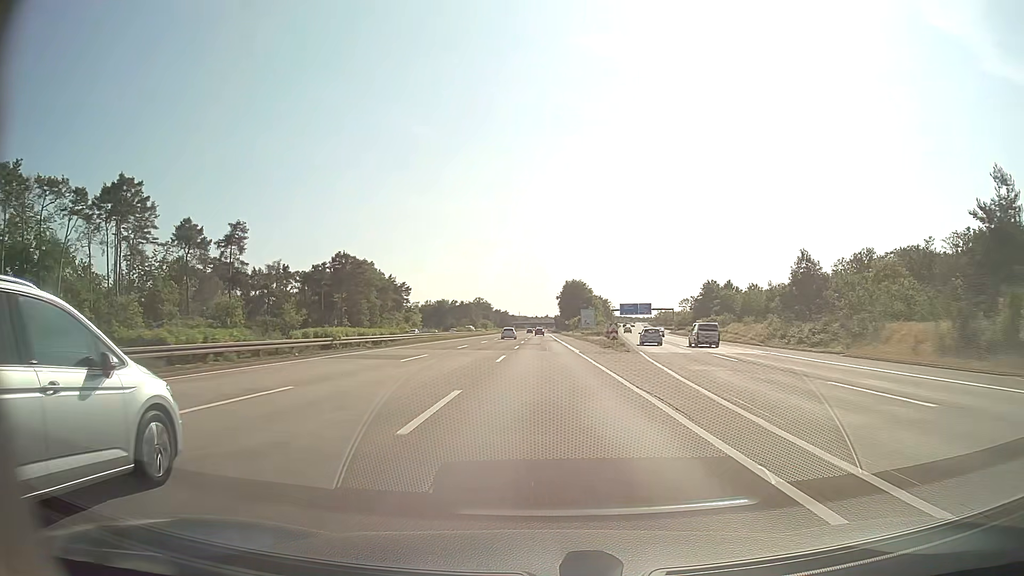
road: motorway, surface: asphalt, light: Day
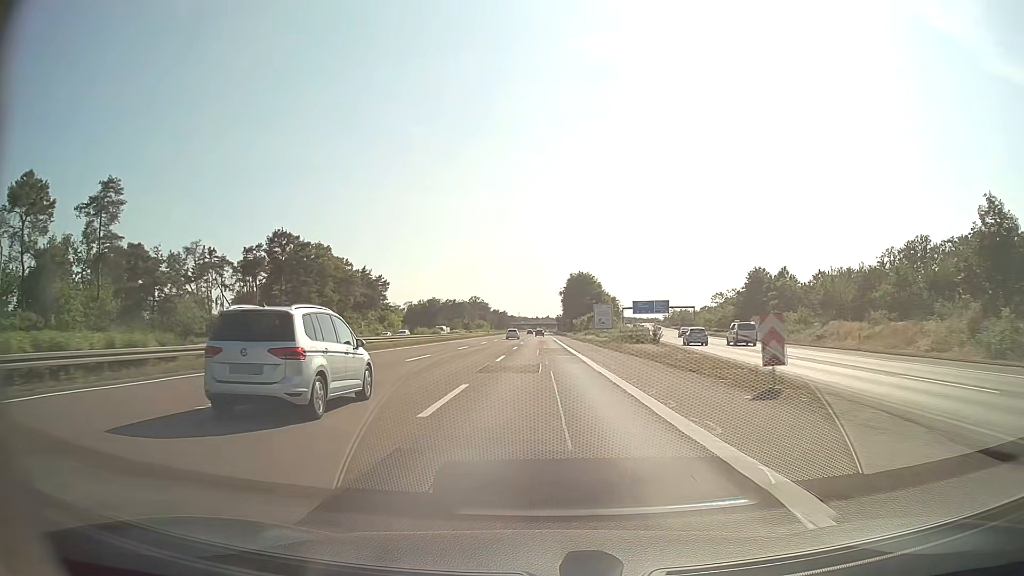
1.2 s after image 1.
(0.0, +34.9) m; 0°
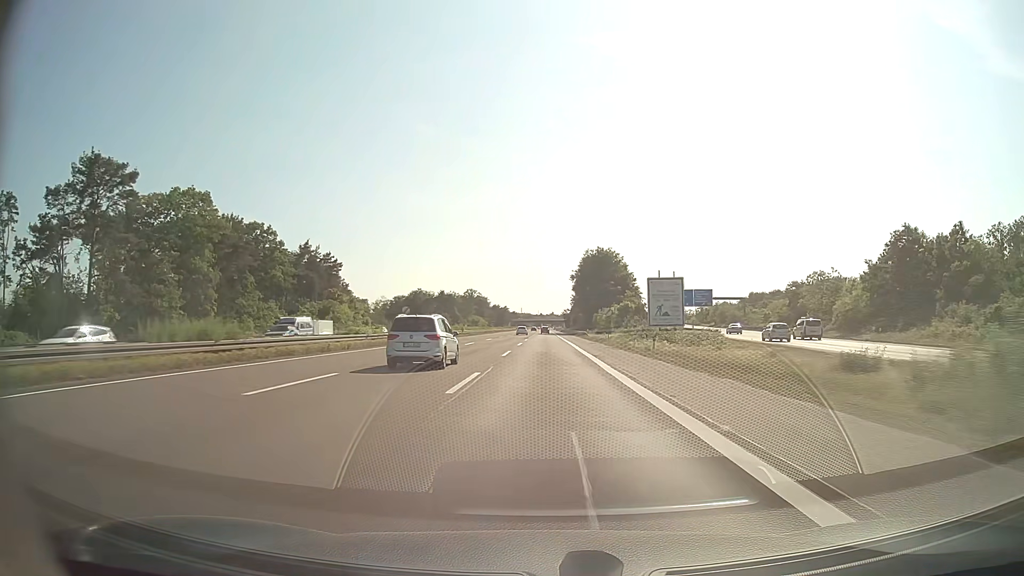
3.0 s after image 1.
(-0.2, +52.2) m; 0°
(0, +10) (0, +20) (0, +30) (0, +40) (0, +50) (0, +60) (0, +70) (0, +80) (0, +90) (0, +100) m
